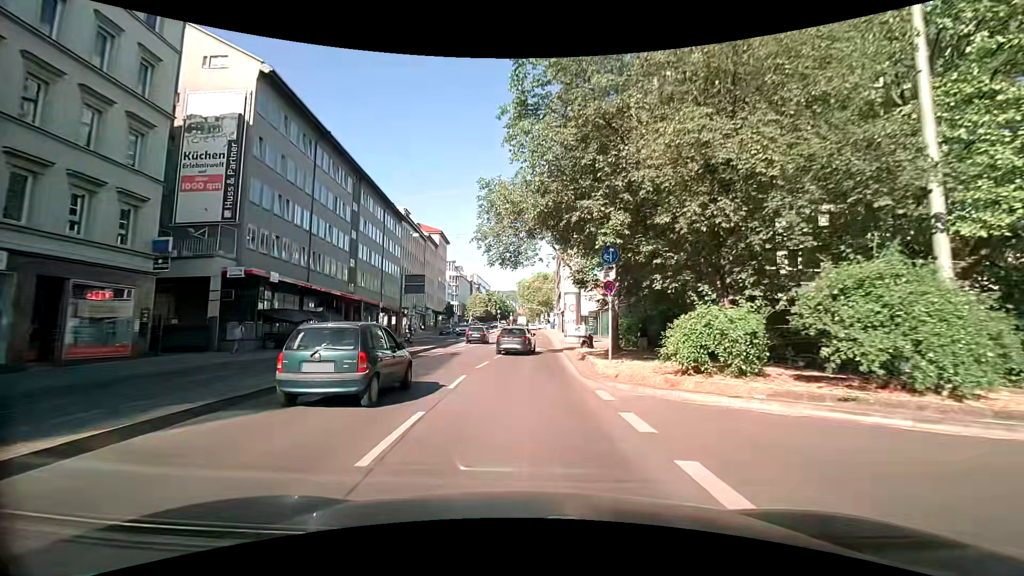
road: secondary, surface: asphalt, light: Day
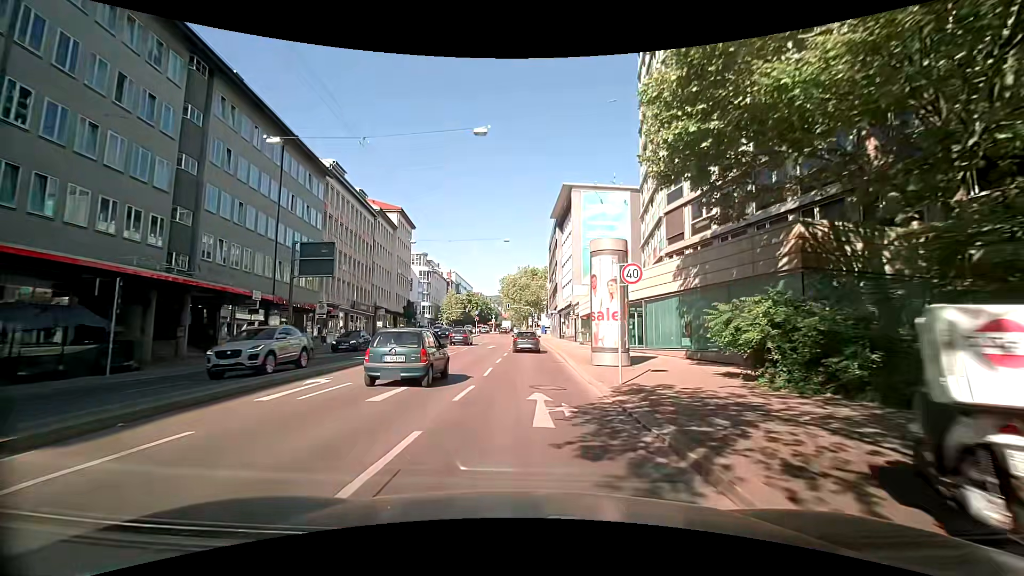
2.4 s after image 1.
(0.0, +24.6) m; -1°
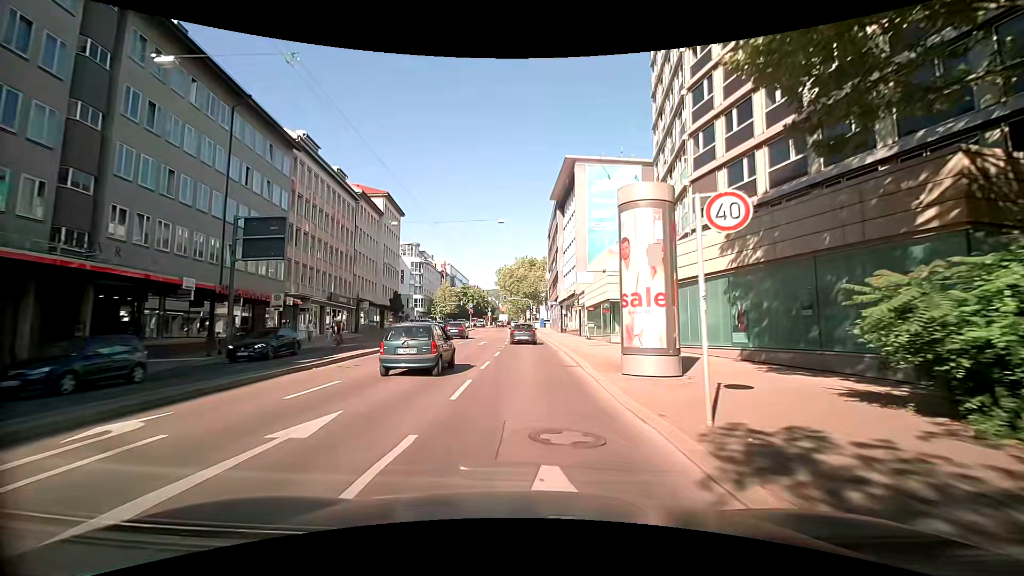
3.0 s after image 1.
(+0.1, +6.6) m; +1°
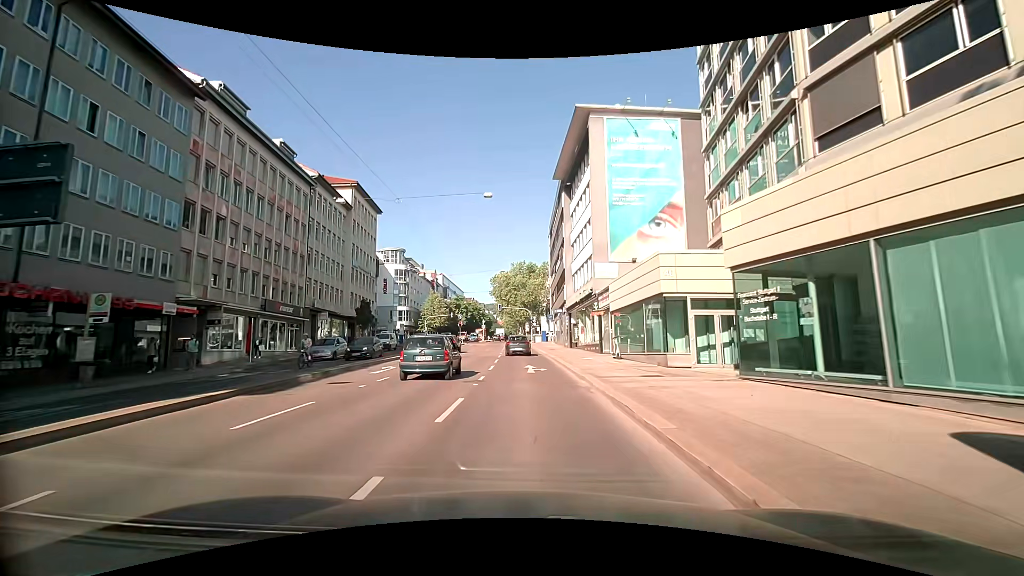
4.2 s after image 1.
(+0.3, +13.5) m; 0°
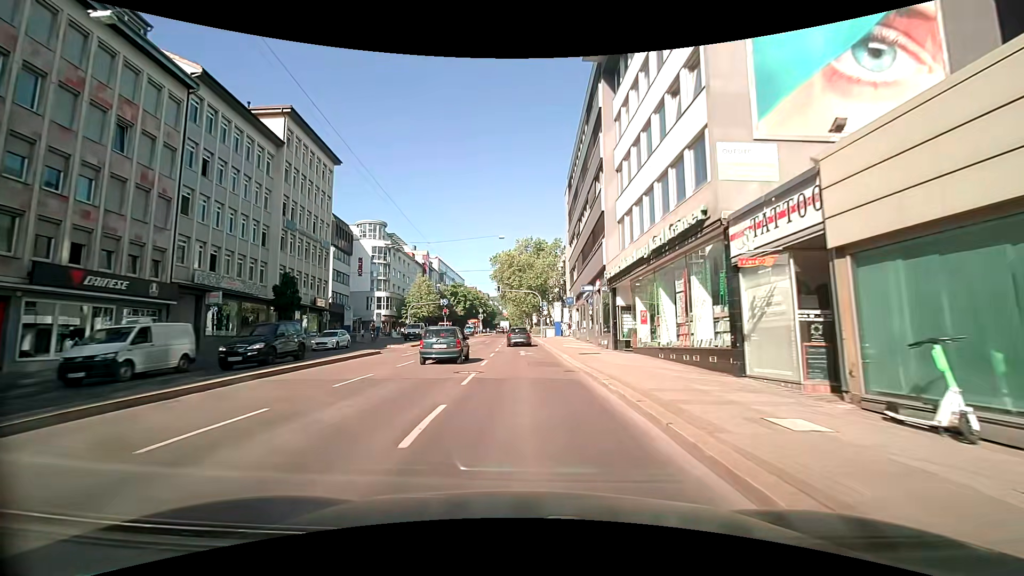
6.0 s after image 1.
(+0.5, +20.2) m; 0°
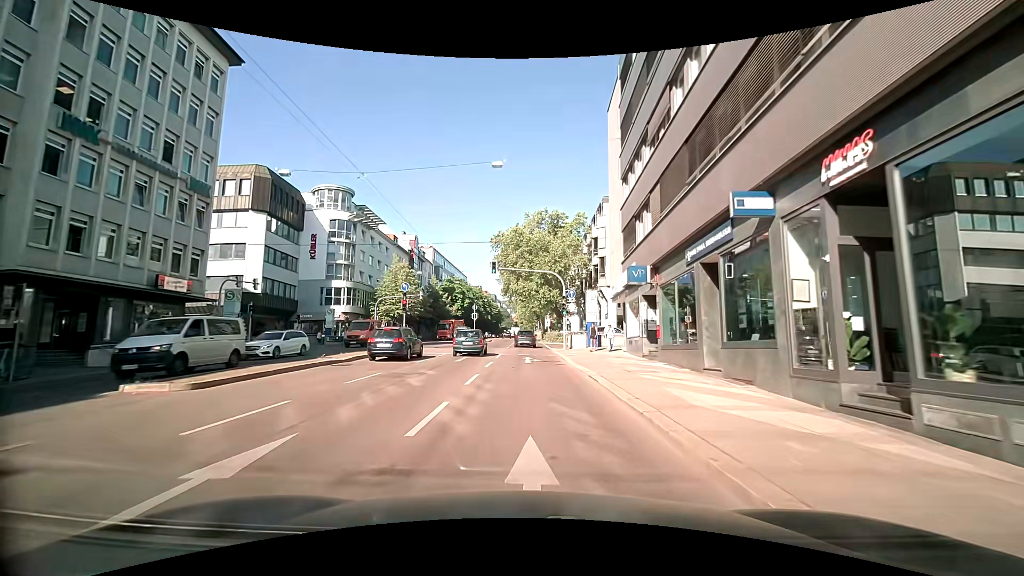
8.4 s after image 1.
(+0.1, +23.3) m; -1°
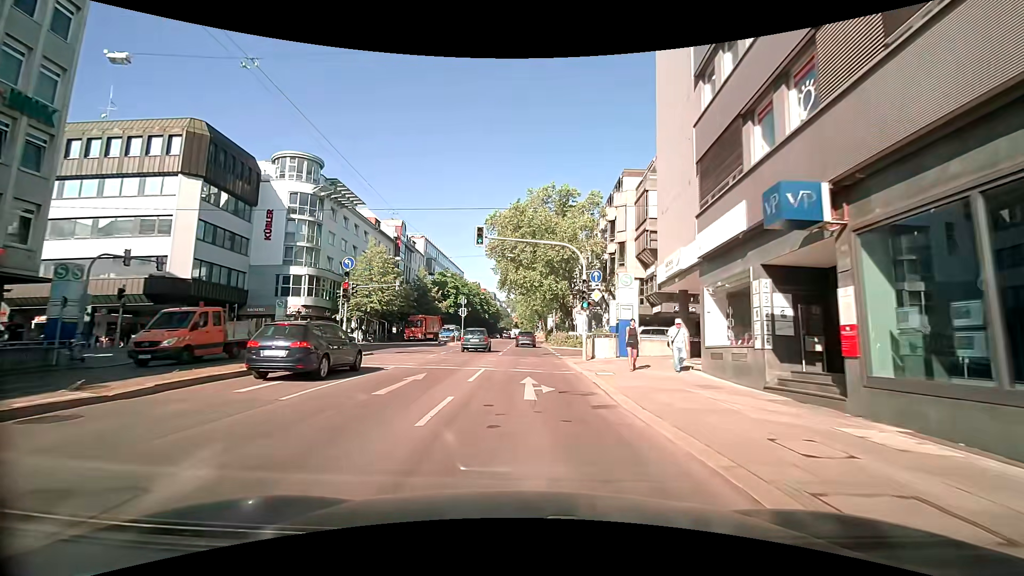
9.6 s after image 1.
(-0.1, +11.7) m; +1°
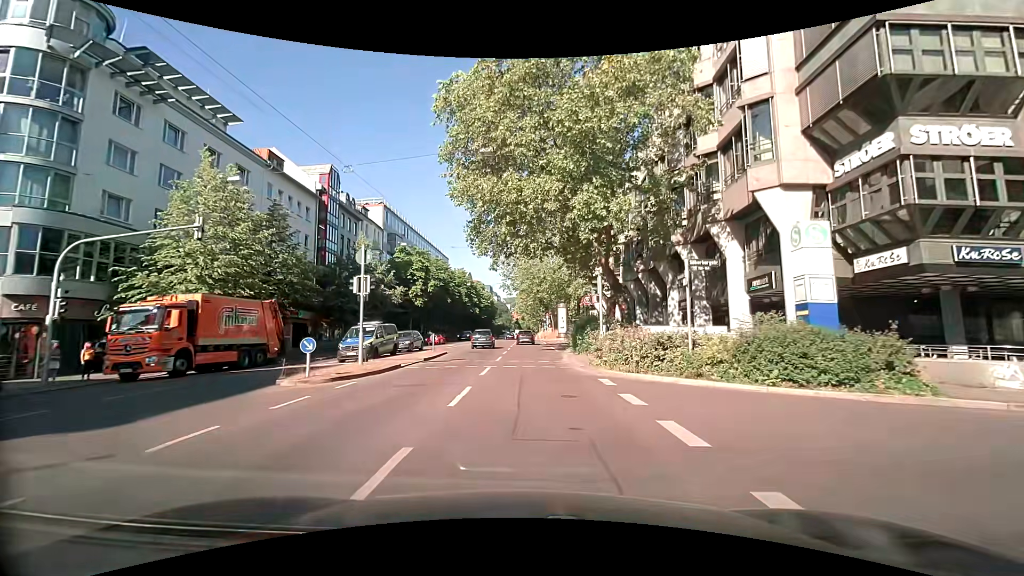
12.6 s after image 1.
(-0.2, +29.7) m; -1°
(0, +10) (0, +20) (0, +30) (0, +40) (0, +50) (0, +60) (0, +70) (0, +80) (0, +90) (0, +100) m
